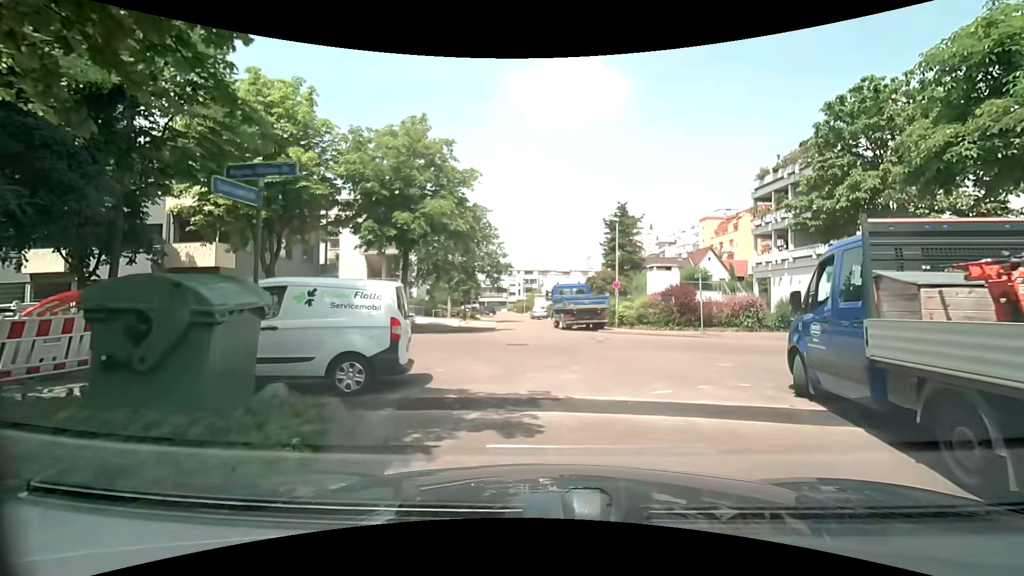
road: residential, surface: asphalt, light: Day
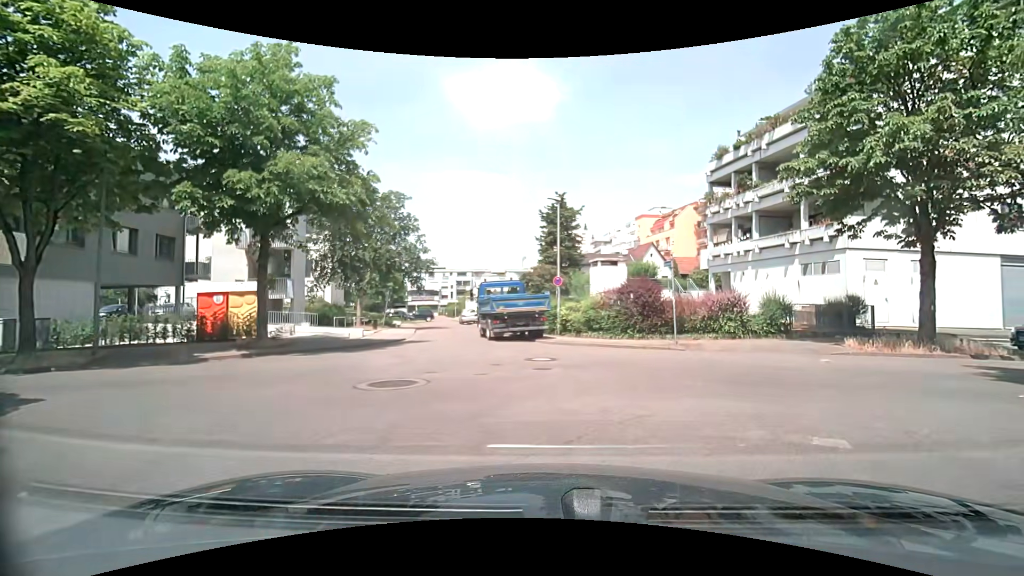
(+0.3, +6.4) m; +6°
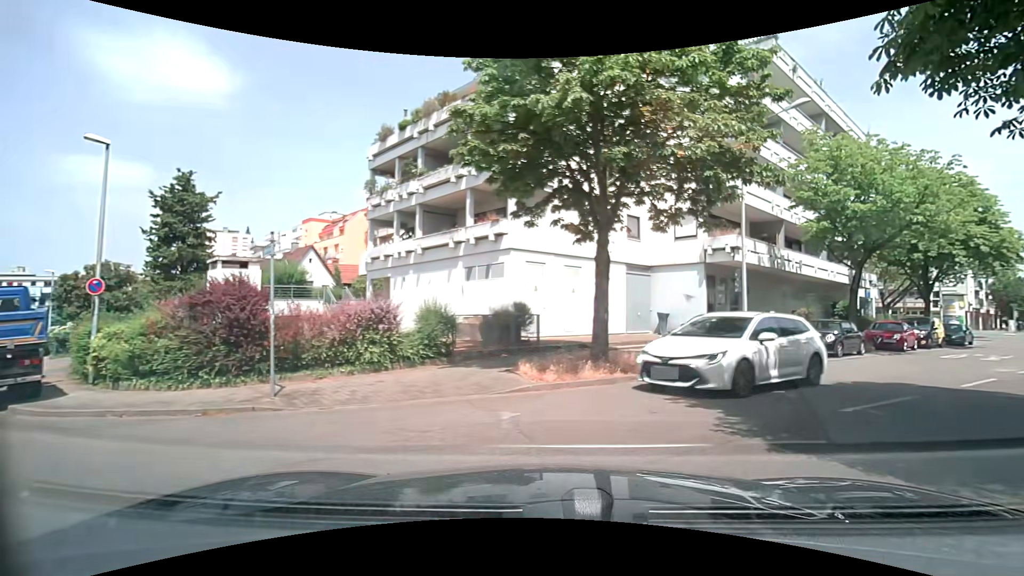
(+1.9, +7.0) m; +32°
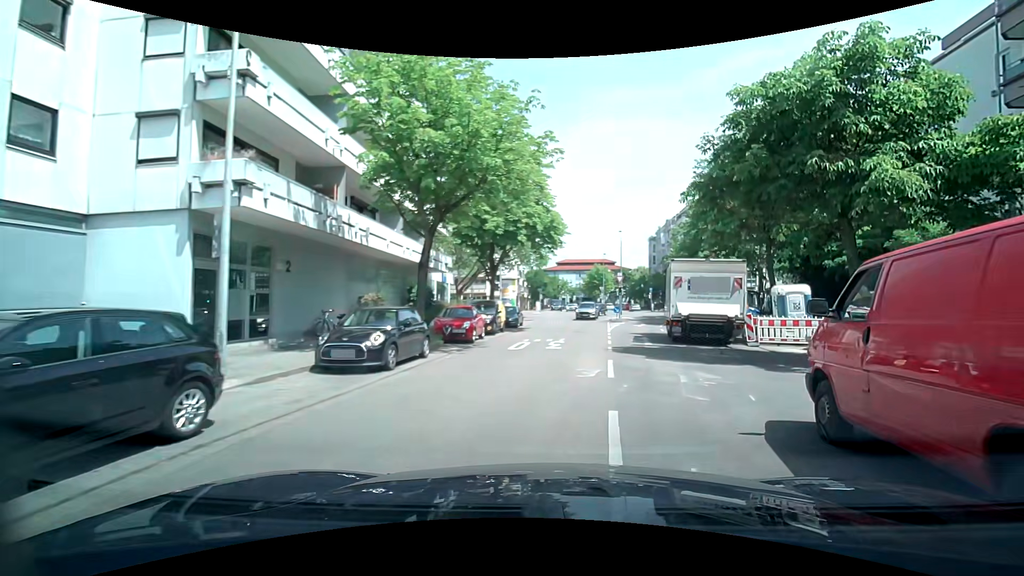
(+5.8, +9.5) m; +48°
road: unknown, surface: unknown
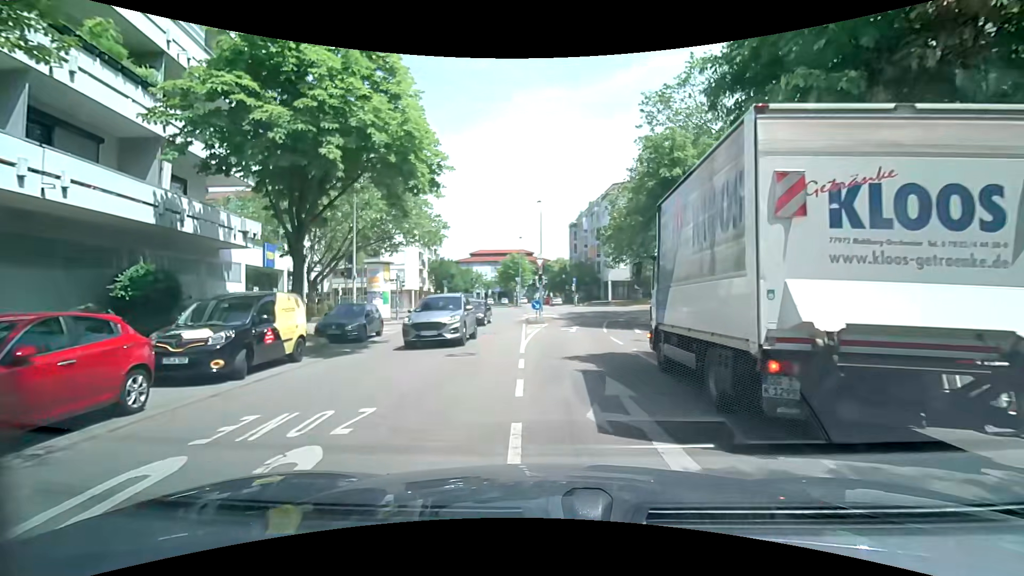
(+1.8, +14.5) m; +9°
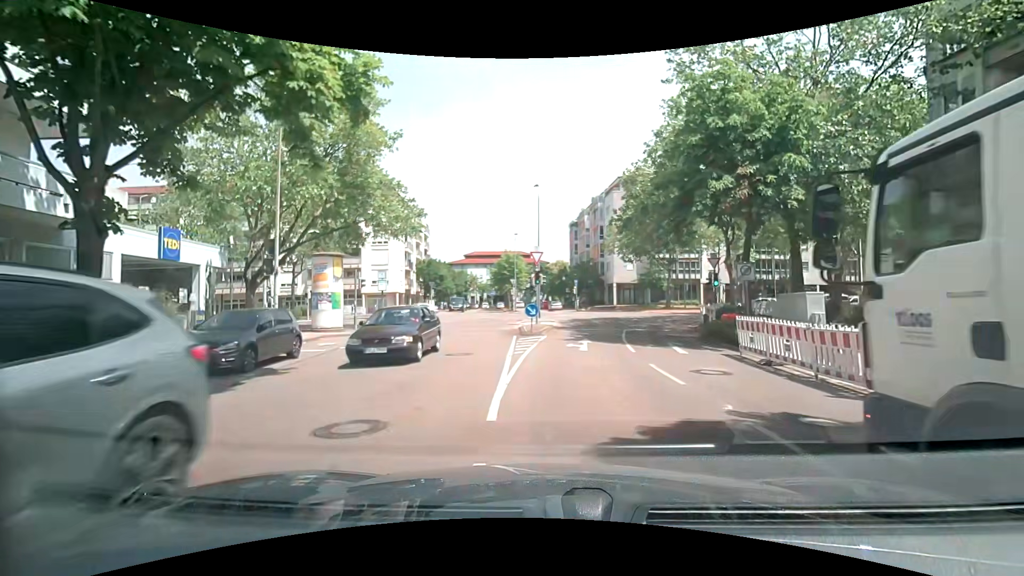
(+0.1, +7.2) m; 0°
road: residential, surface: asphalt
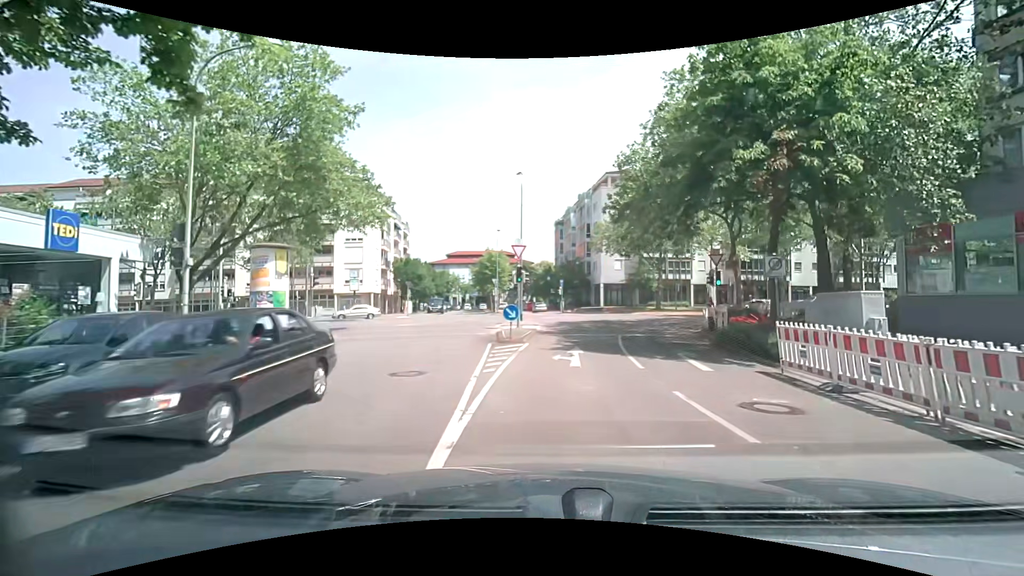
(+0.1, +3.7) m; +1°
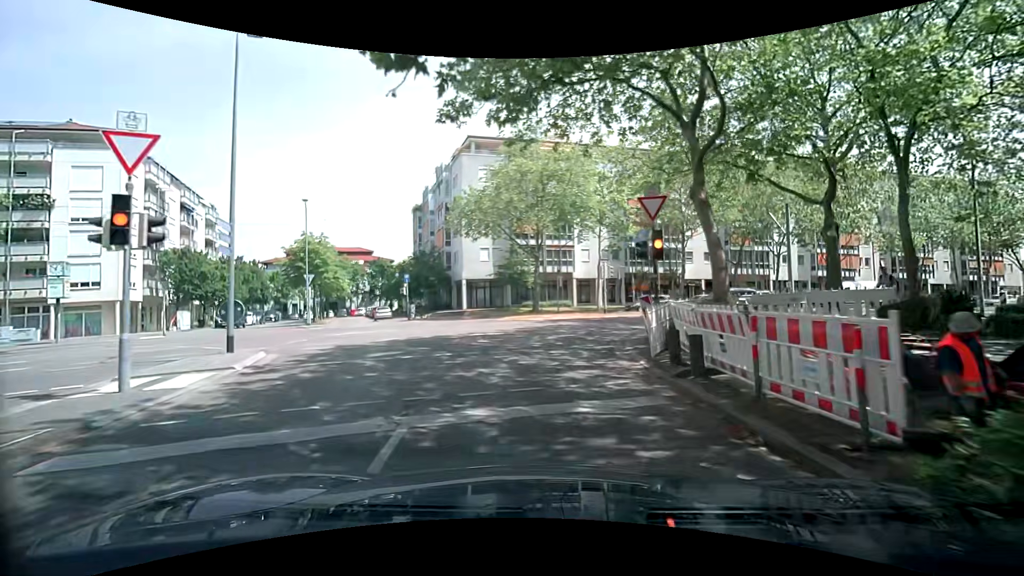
(+3.1, +16.3) m; +16°
(0, +10) (0, +20) (+7, +27) (+16, +32) (+25, +35) (+34, +39) (+44, +43) (+53, +46) (+62, +50) (+72, +53) m
